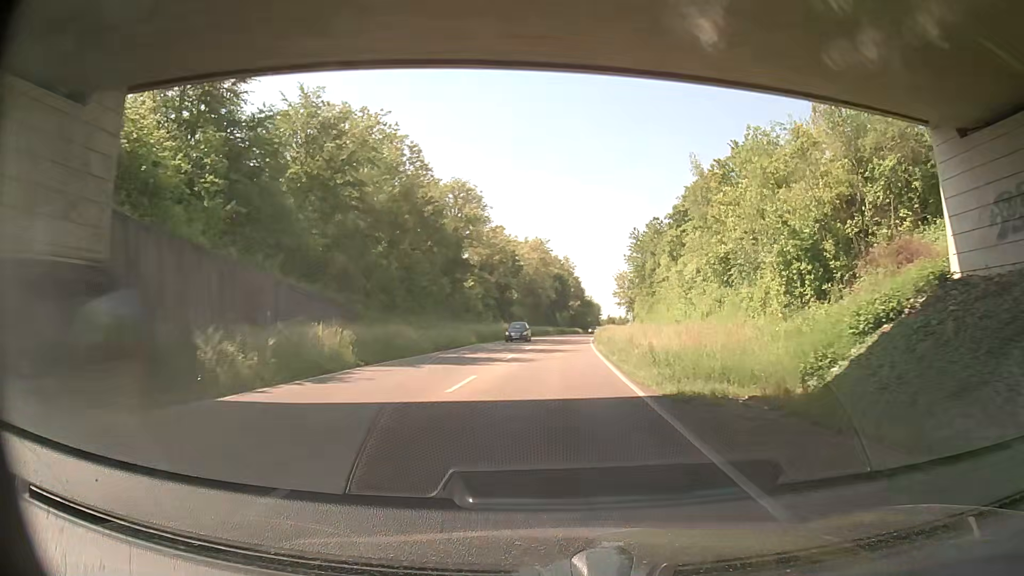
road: primary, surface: asphalt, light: Day
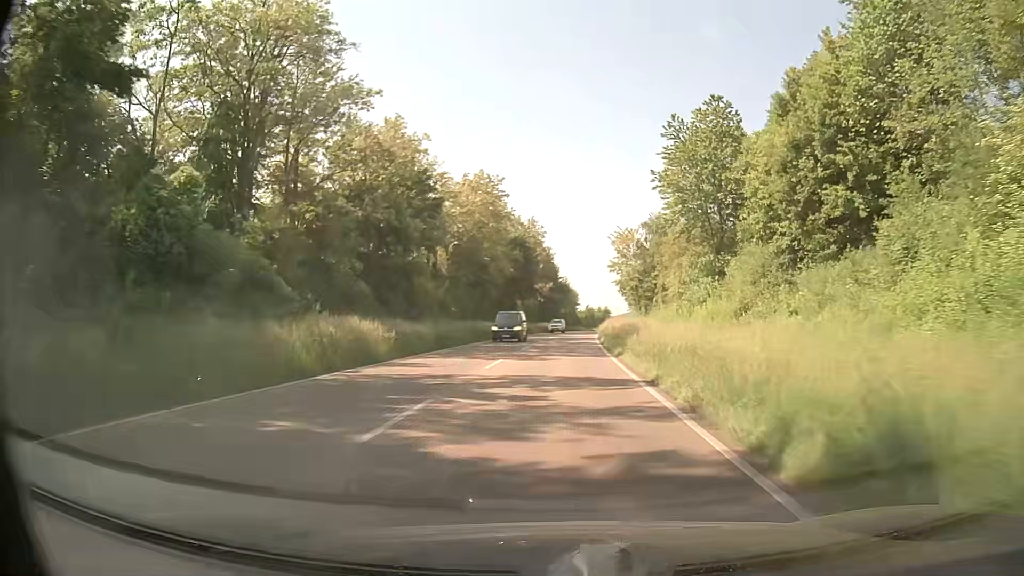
(+0.8, +53.8) m; +2°
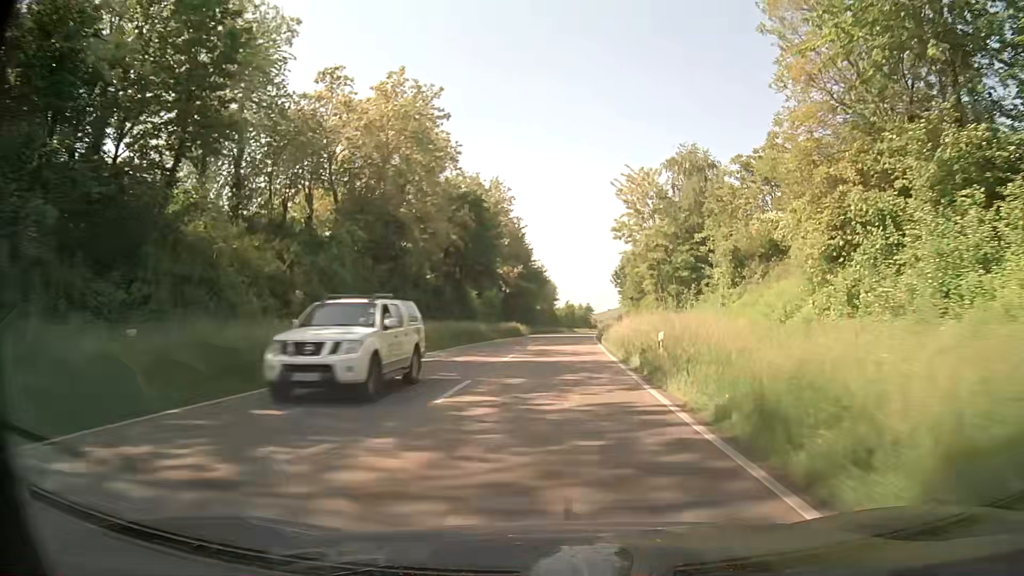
(+0.6, +32.4) m; +2°
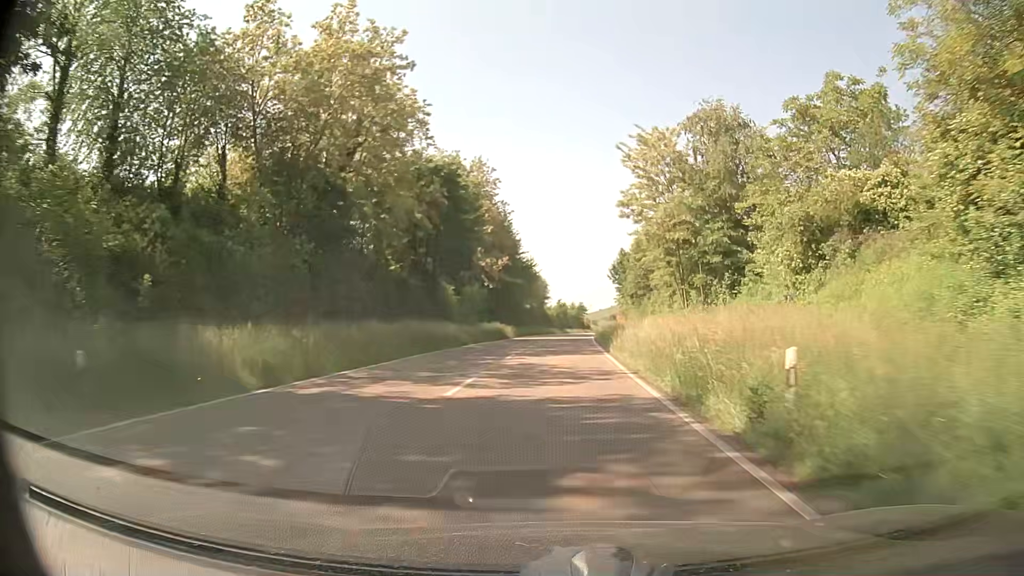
(+0.1, +10.8) m; +1°
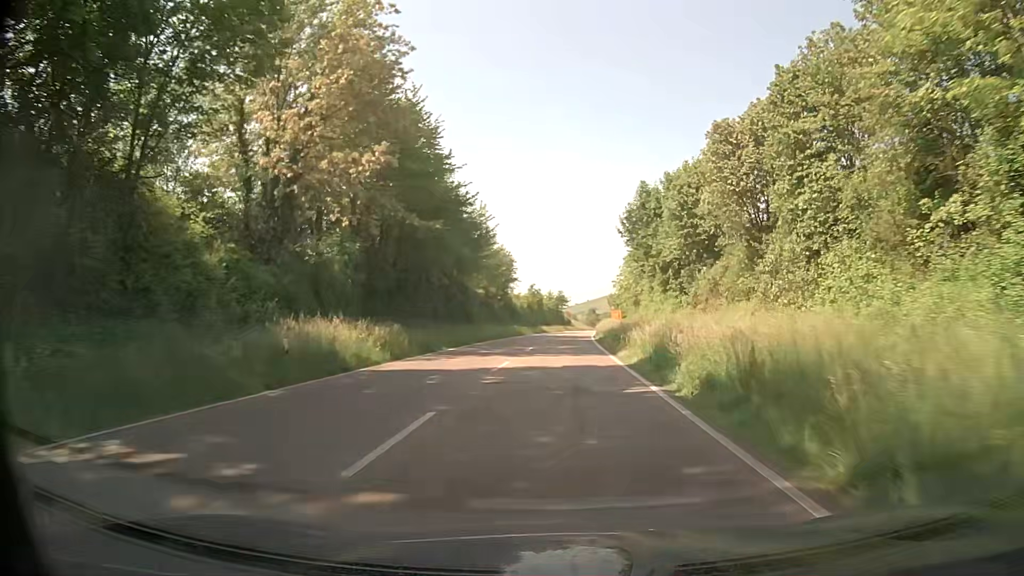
(+0.7, +42.3) m; +2°
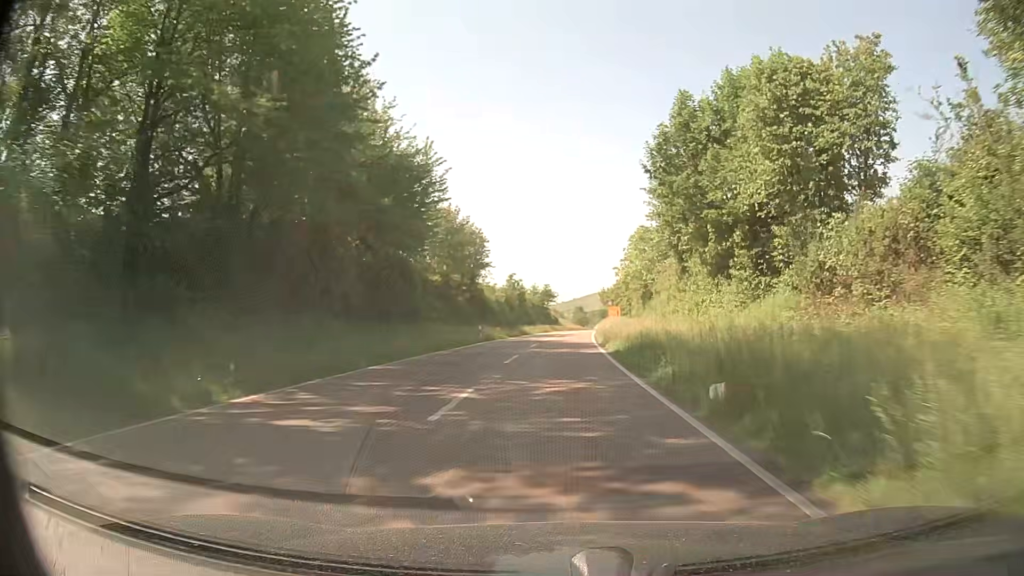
(+0.2, +20.6) m; +1°
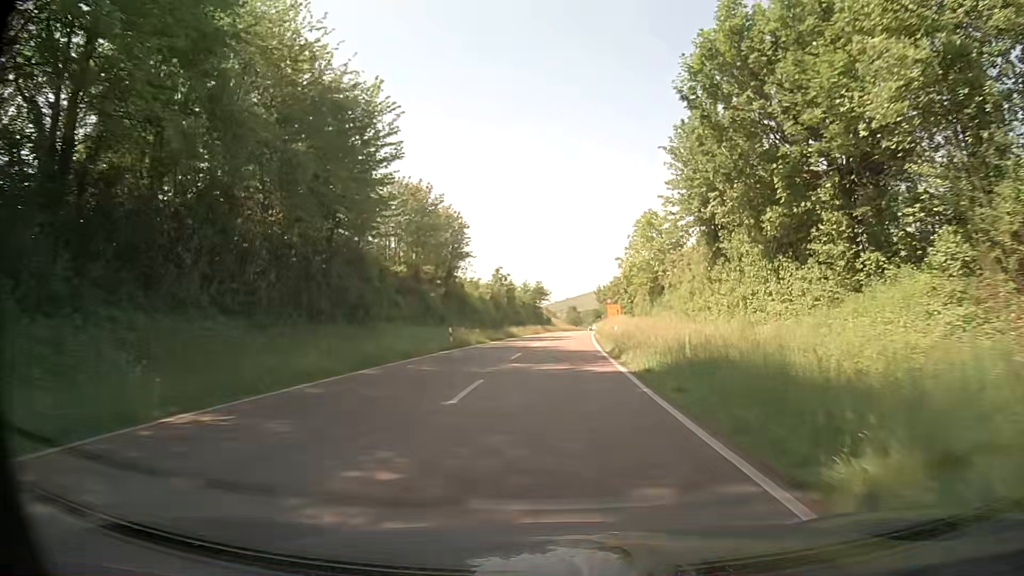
(0.0, +10.2) m; 0°
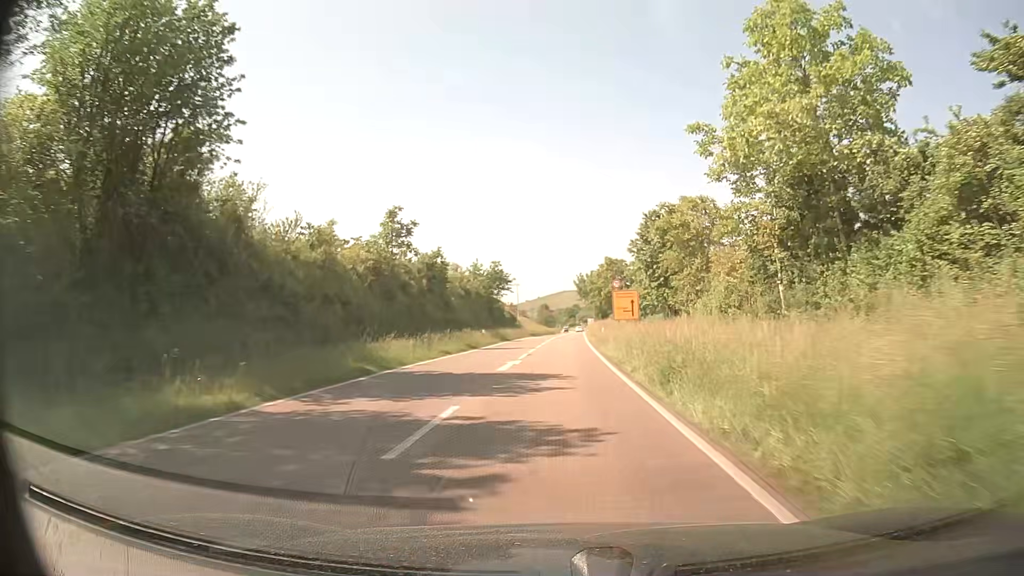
(+0.9, +40.1) m; +3°
(0, +10) (0, +20) (0, +30) (+1, +40) (+1, +50) (+1, +60) (+1, +70) (+2, +80) (+2, +90) (+3, +100) m
